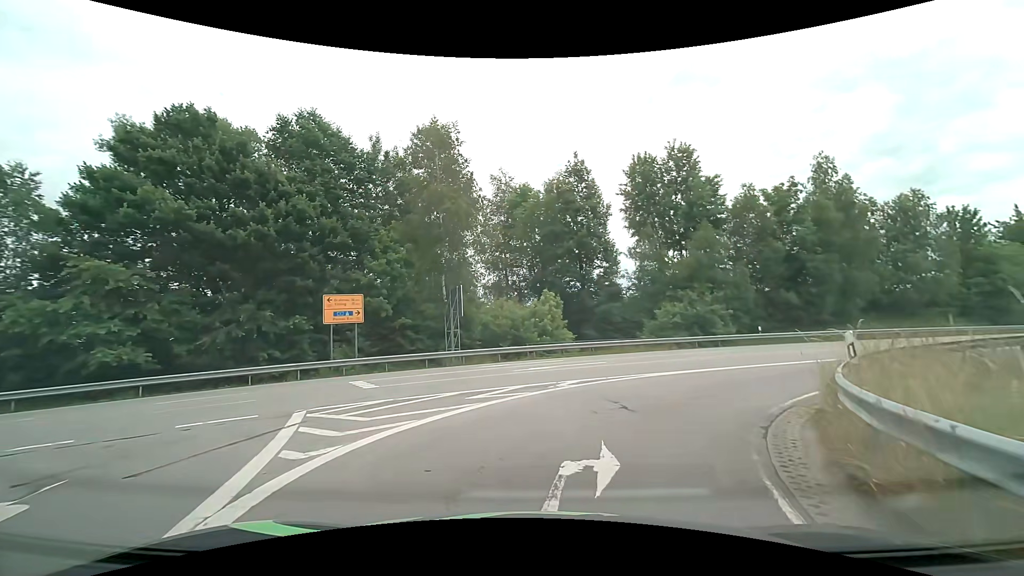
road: tertiary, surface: asphalt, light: Day
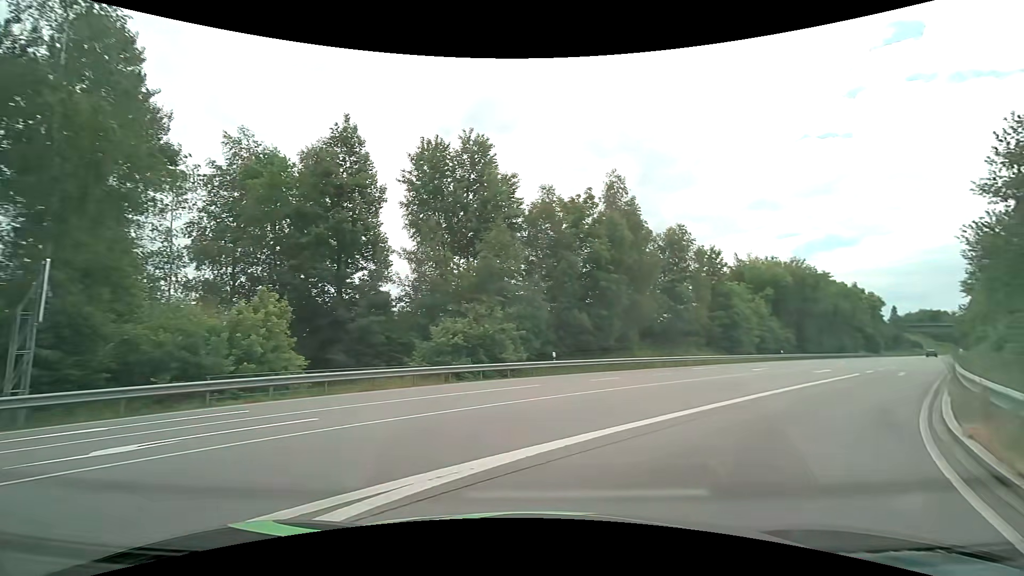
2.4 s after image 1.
(+2.0, +10.5) m; +24°
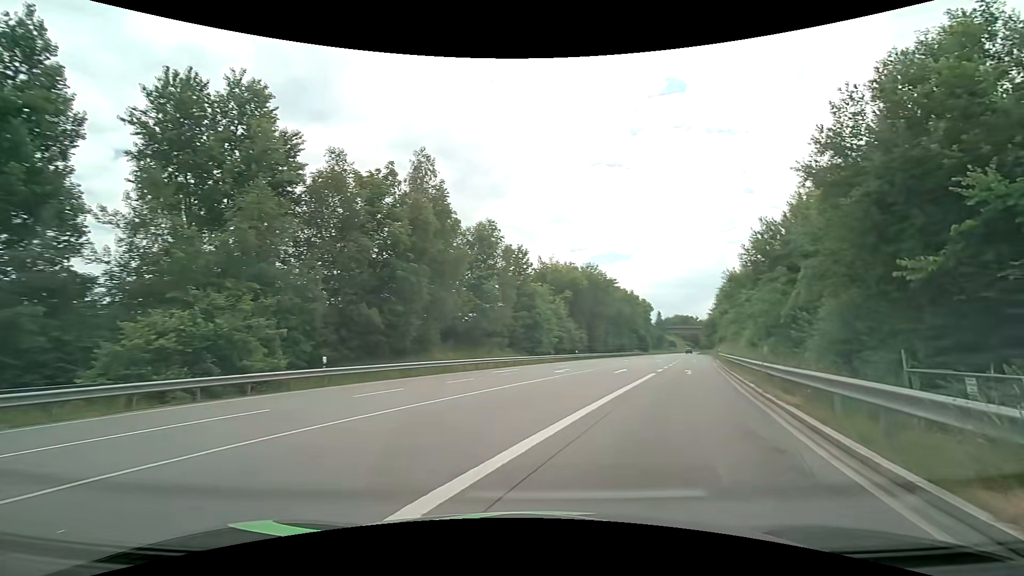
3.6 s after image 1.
(+1.1, +5.7) m; +21°
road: primary
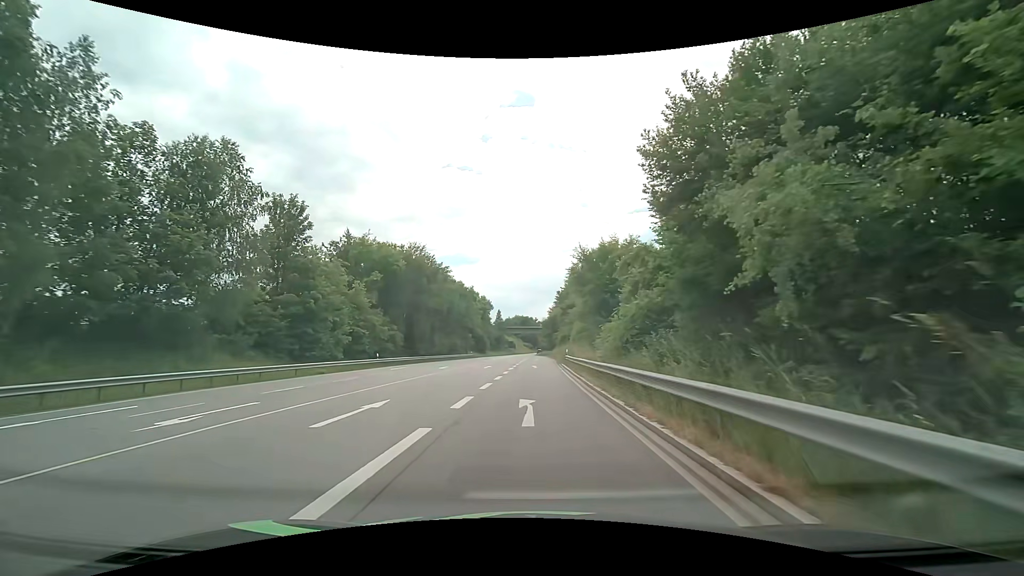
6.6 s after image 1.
(+5.7, +18.9) m; +19°
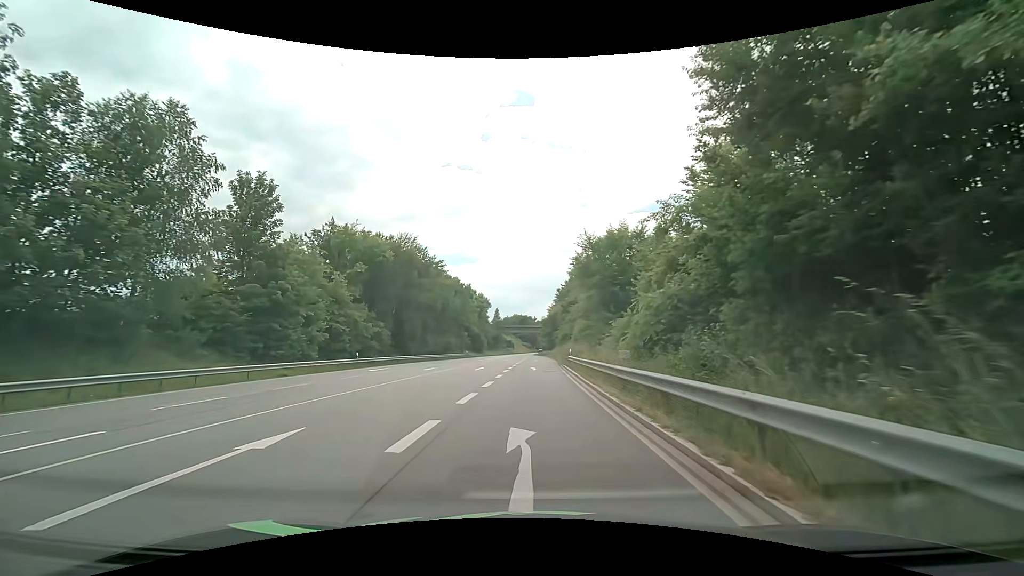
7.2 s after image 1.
(0.0, +5.2) m; +1°
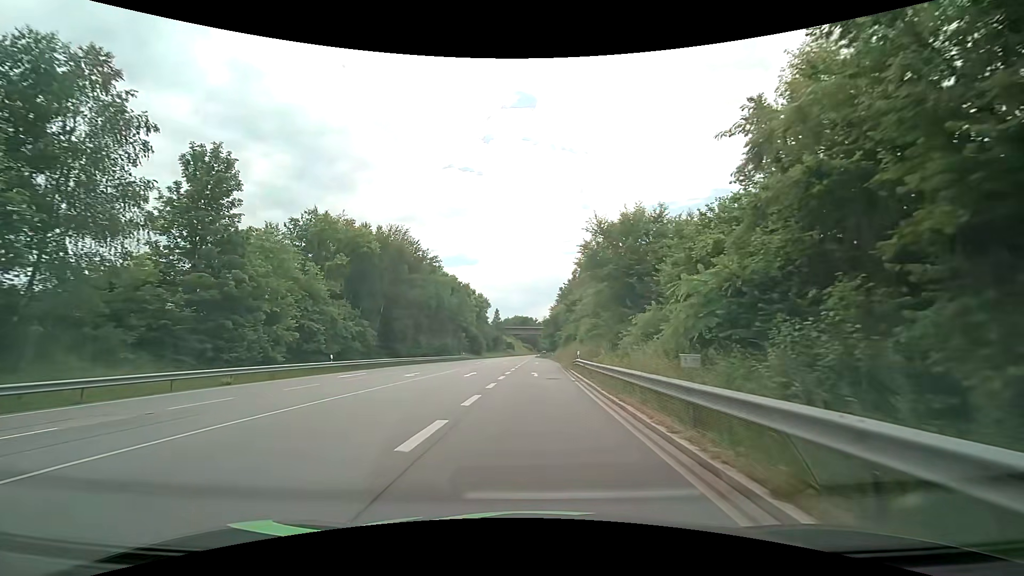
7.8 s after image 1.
(0.0, +5.8) m; 0°
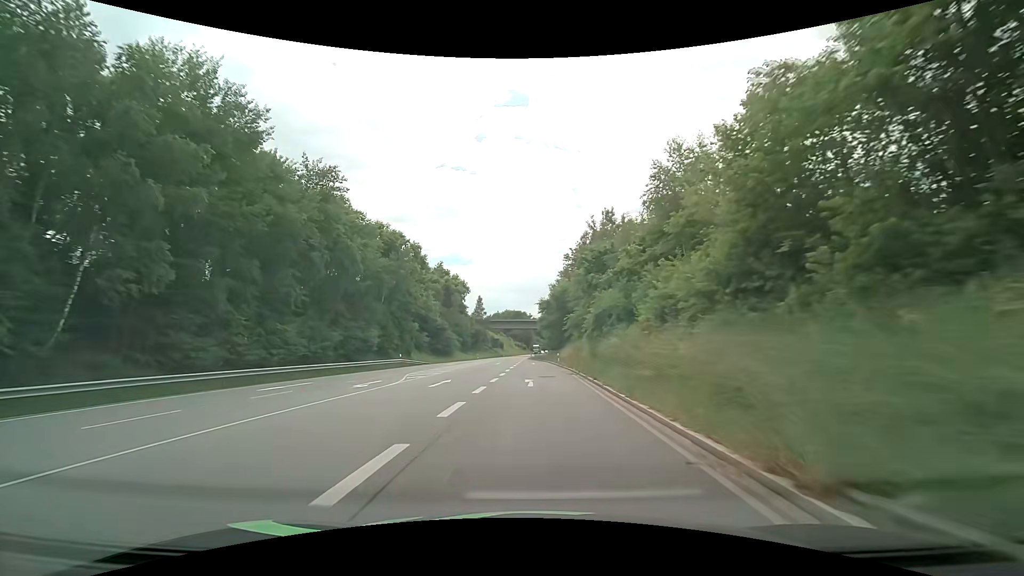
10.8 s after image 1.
(+0.3, +39.4) m; +1°
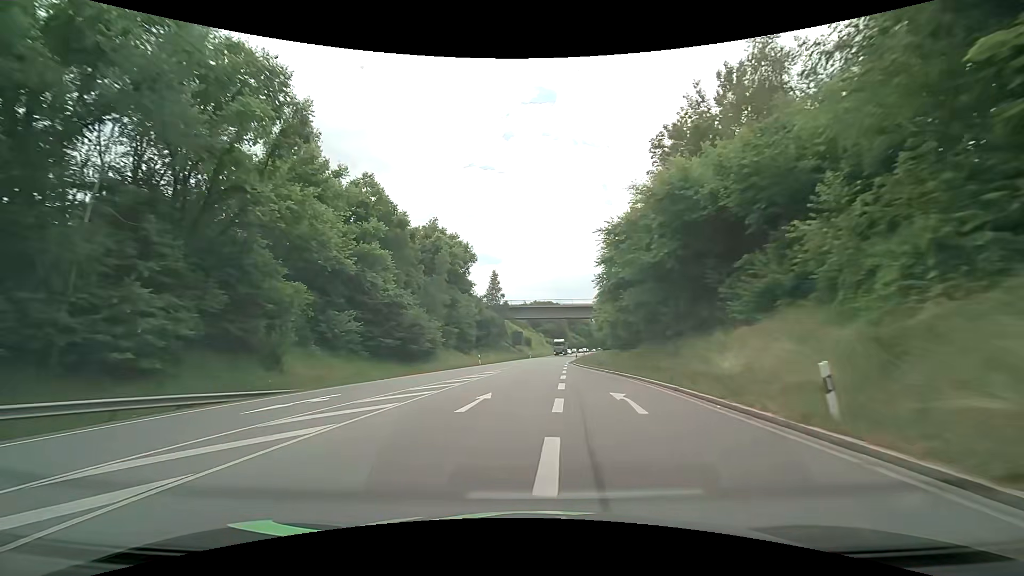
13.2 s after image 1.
(-1.4, +42.2) m; -4°
(0, +10) (0, +20) (+1, +30) (+1, +40) (+2, +50) (+3, +60) (+4, +70) (+5, +80) (+6, +90) (+7, +100) m
